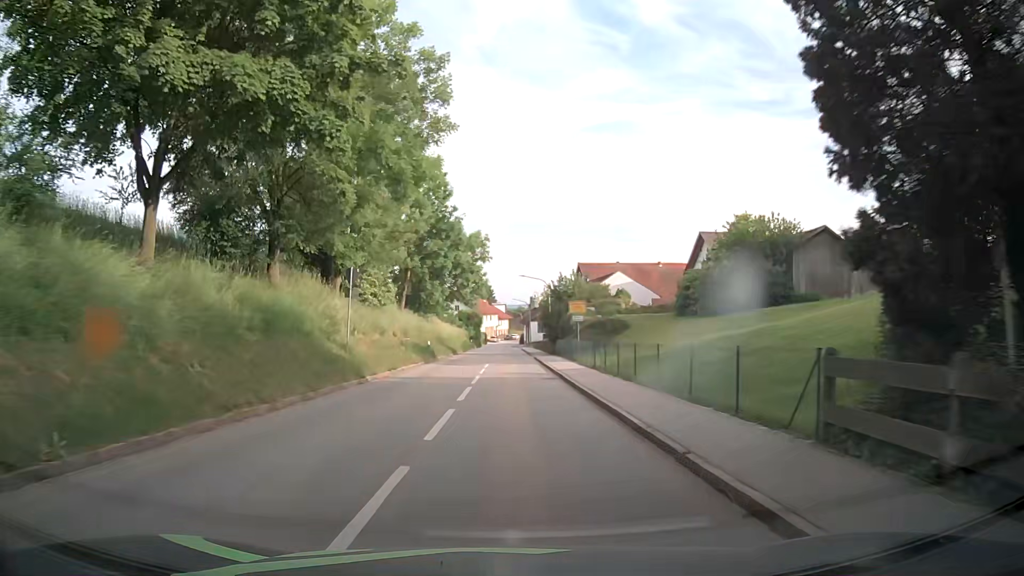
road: tertiary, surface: asphalt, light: Day
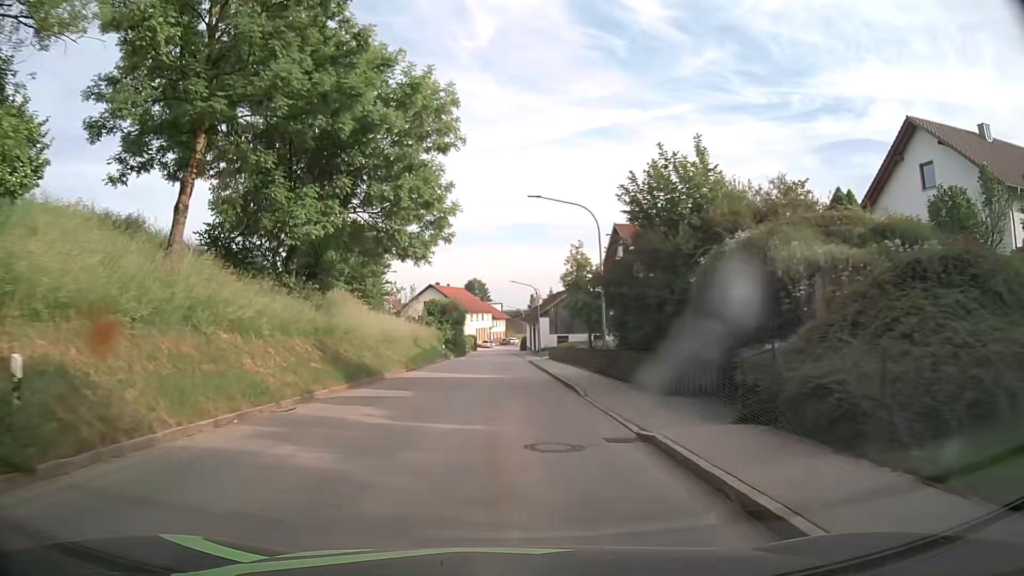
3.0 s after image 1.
(0.0, +37.9) m; -1°
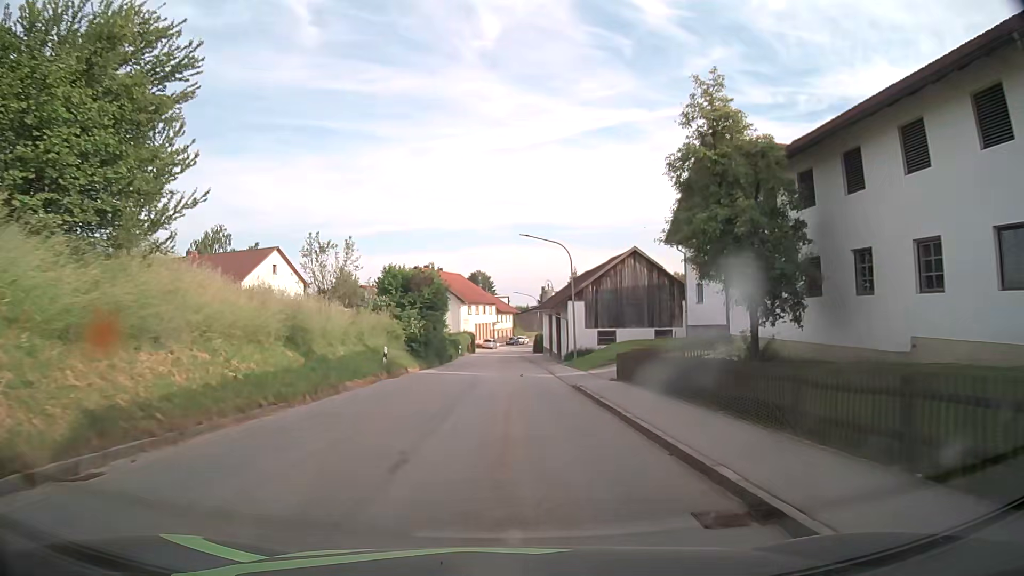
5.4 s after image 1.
(+0.3, +29.3) m; +1°
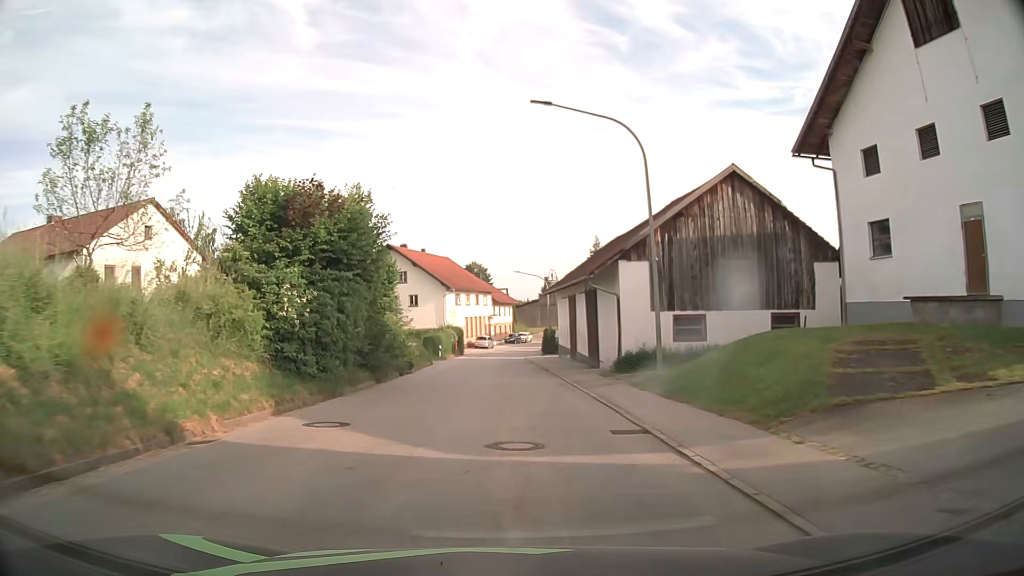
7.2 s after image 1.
(-0.1, +22.1) m; 0°
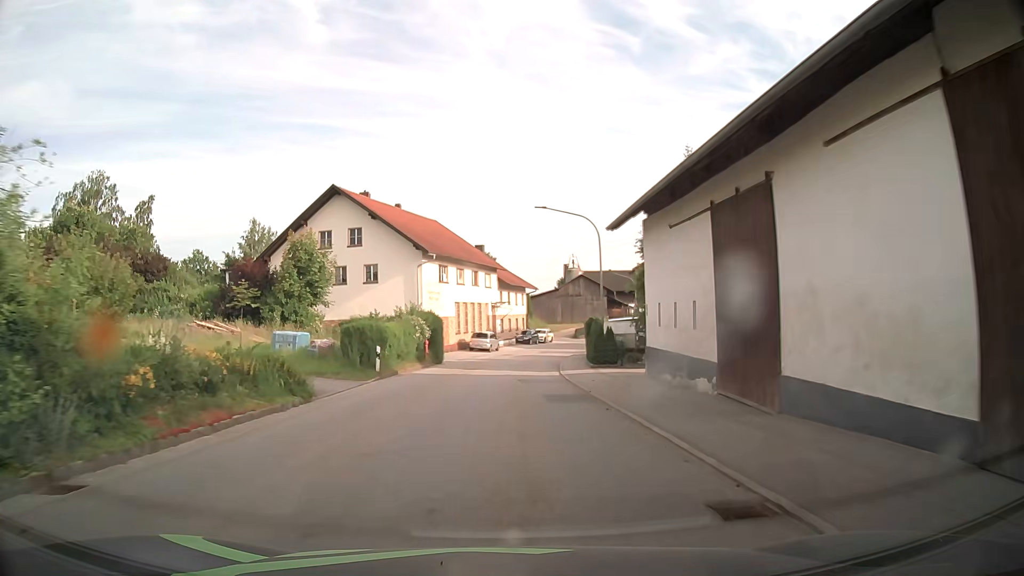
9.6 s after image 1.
(-0.3, +29.2) m; -1°
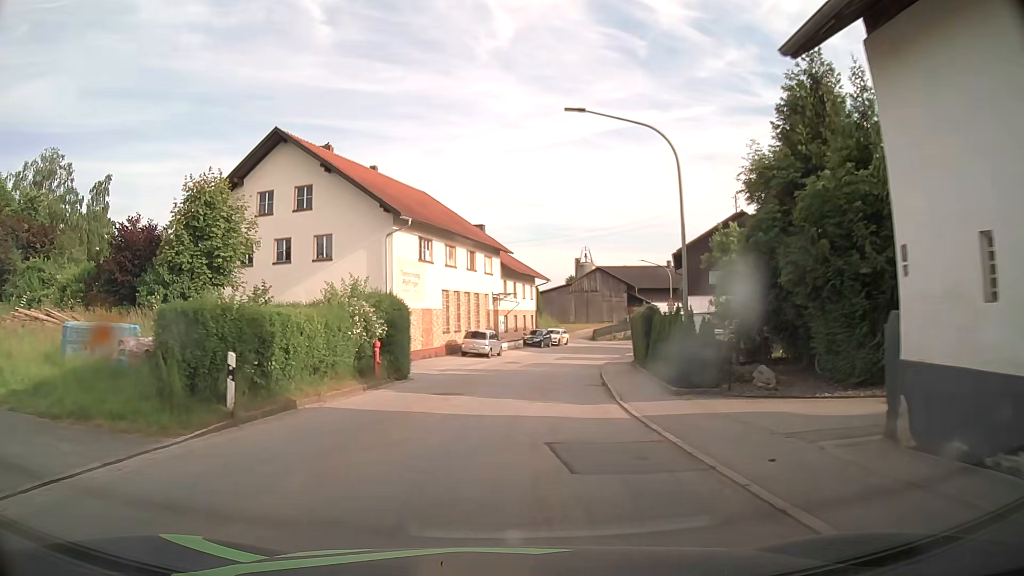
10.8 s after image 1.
(0.0, +14.1) m; 0°
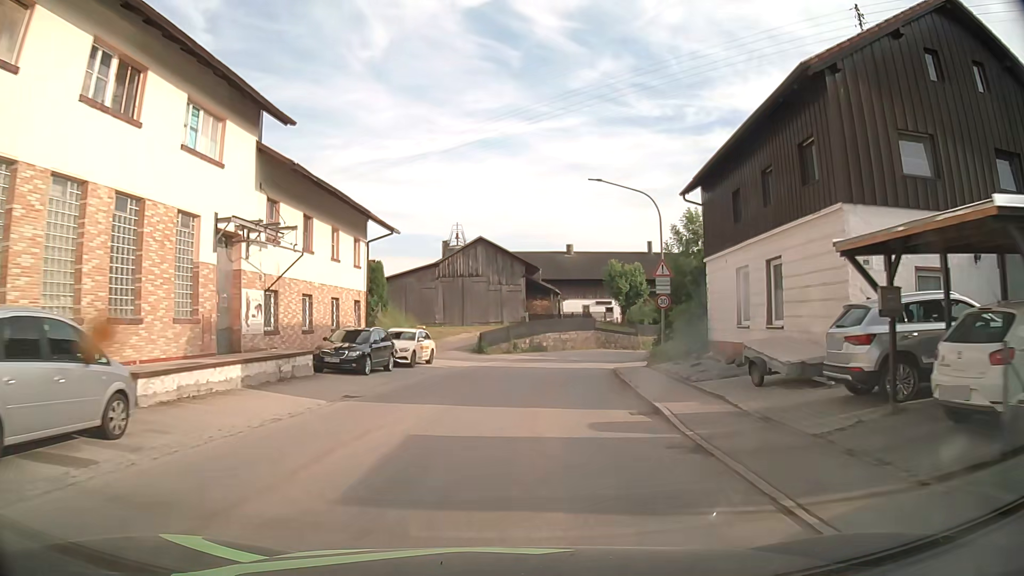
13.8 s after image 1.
(+2.7, +33.3) m; +12°
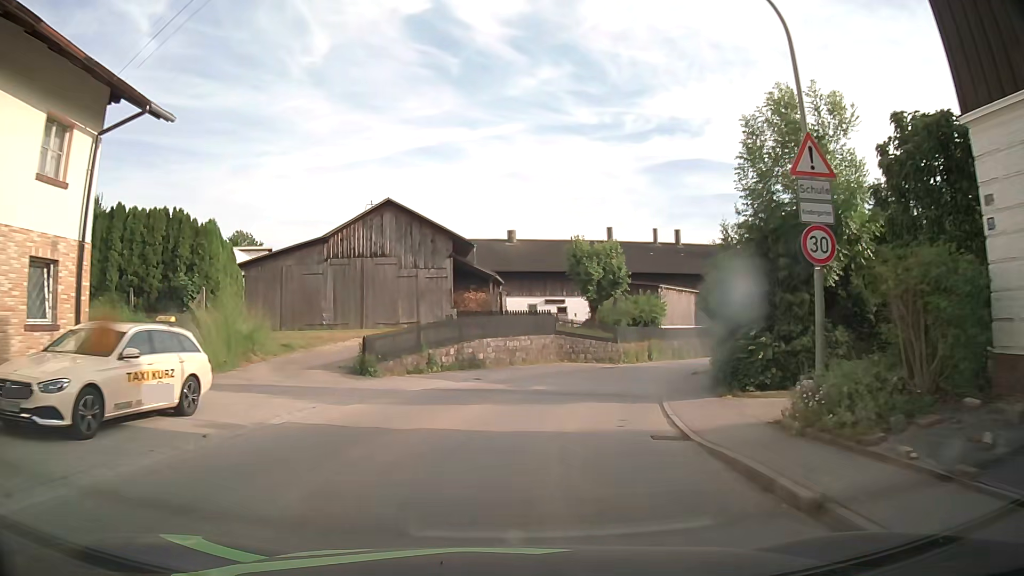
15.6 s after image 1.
(+0.7, +18.4) m; +5°
